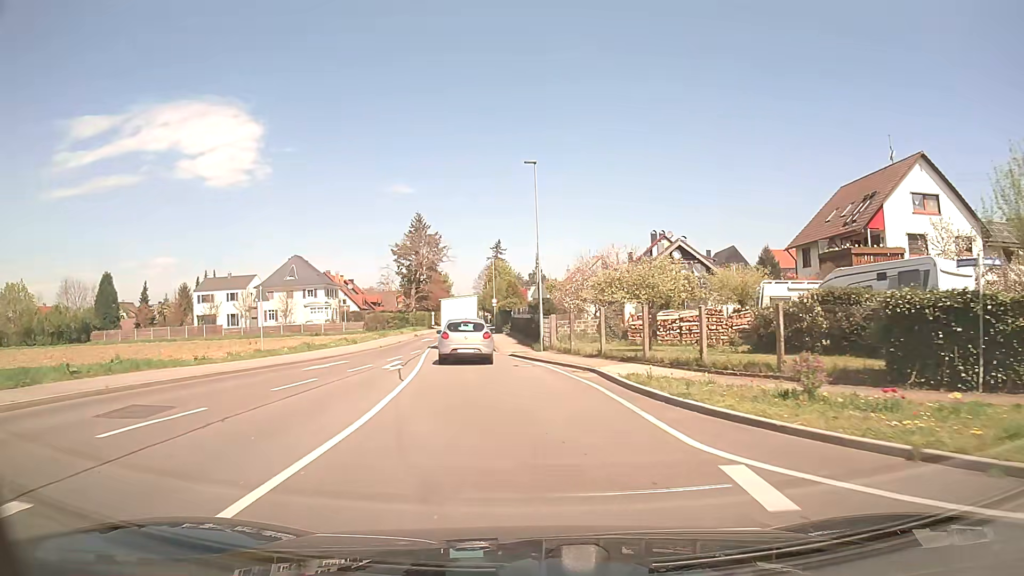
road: secondary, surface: asphalt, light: Day
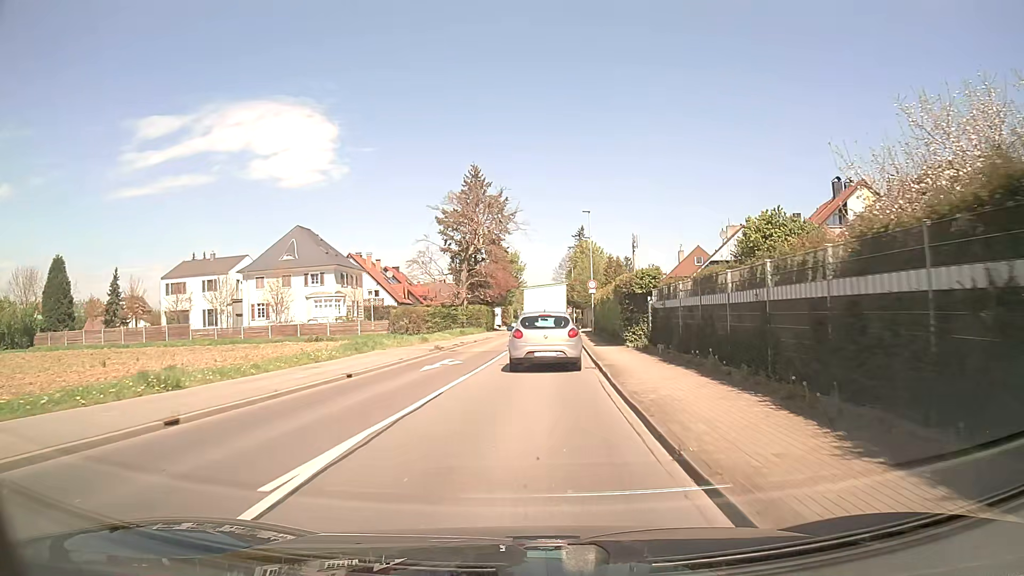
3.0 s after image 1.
(-2.7, +32.0) m; -7°
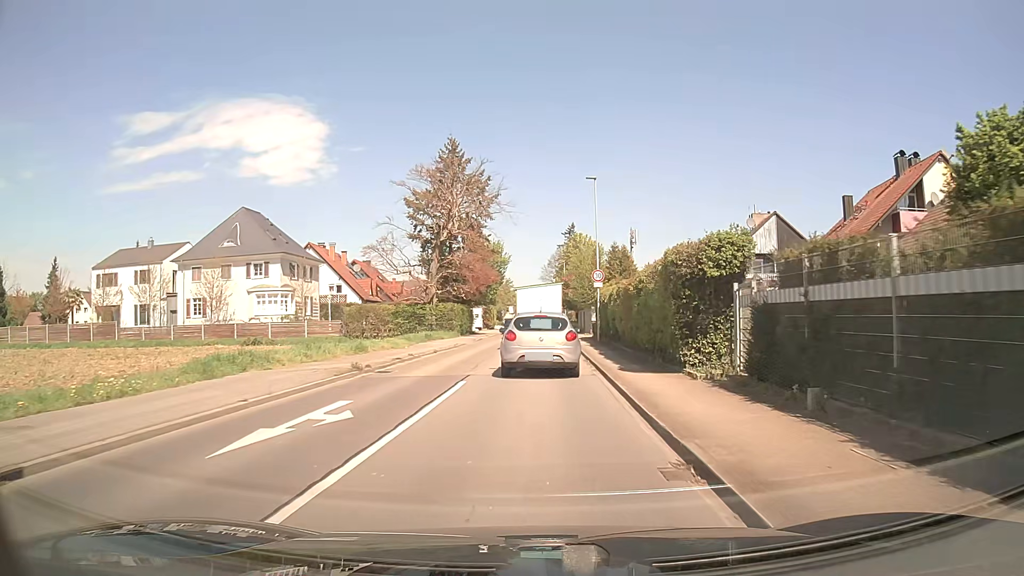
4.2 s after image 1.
(+0.2, +11.8) m; +1°
